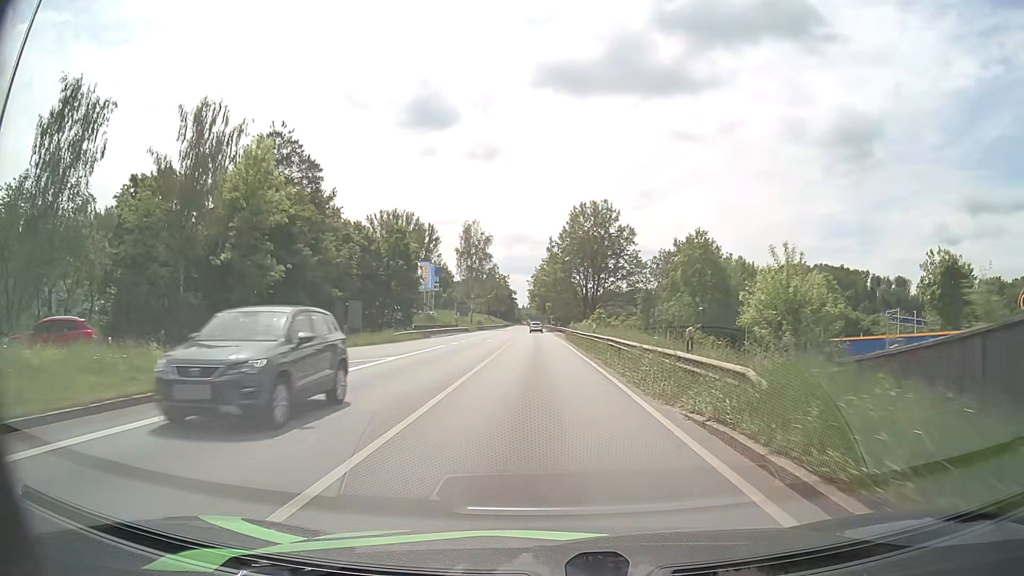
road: primary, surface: asphalt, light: Day
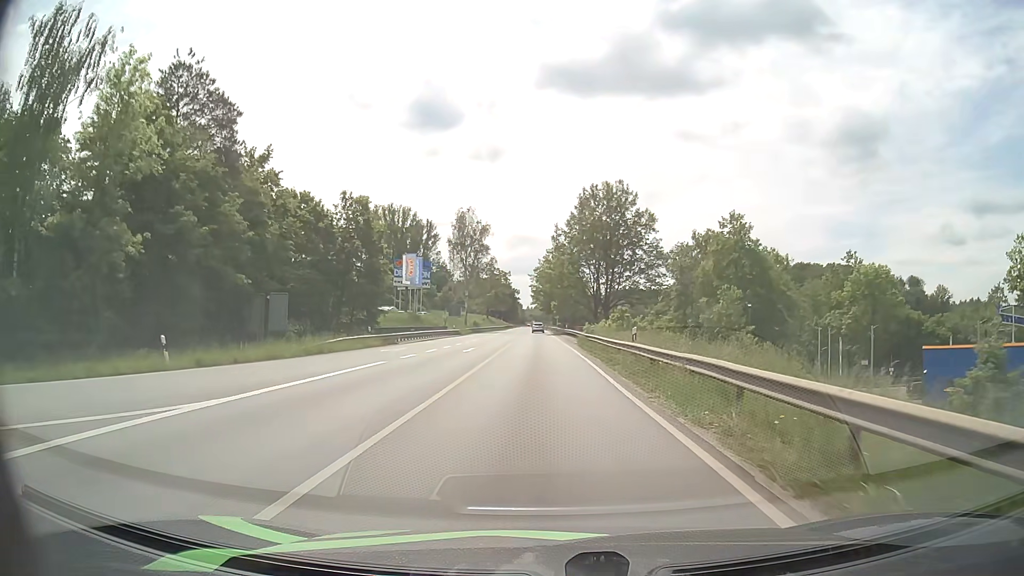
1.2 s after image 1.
(-0.1, +15.4) m; -1°
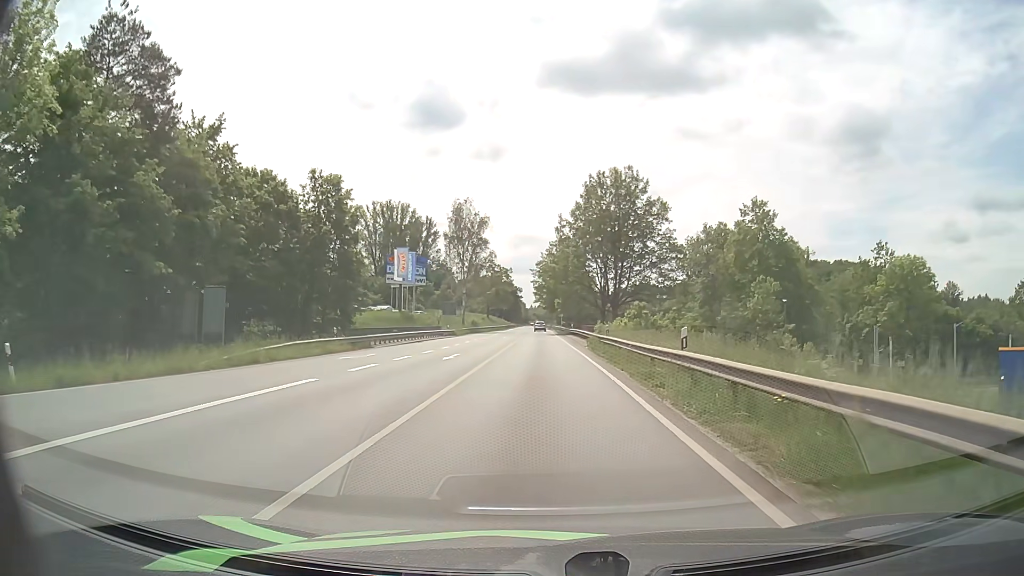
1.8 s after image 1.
(0.0, +7.5) m; 0°
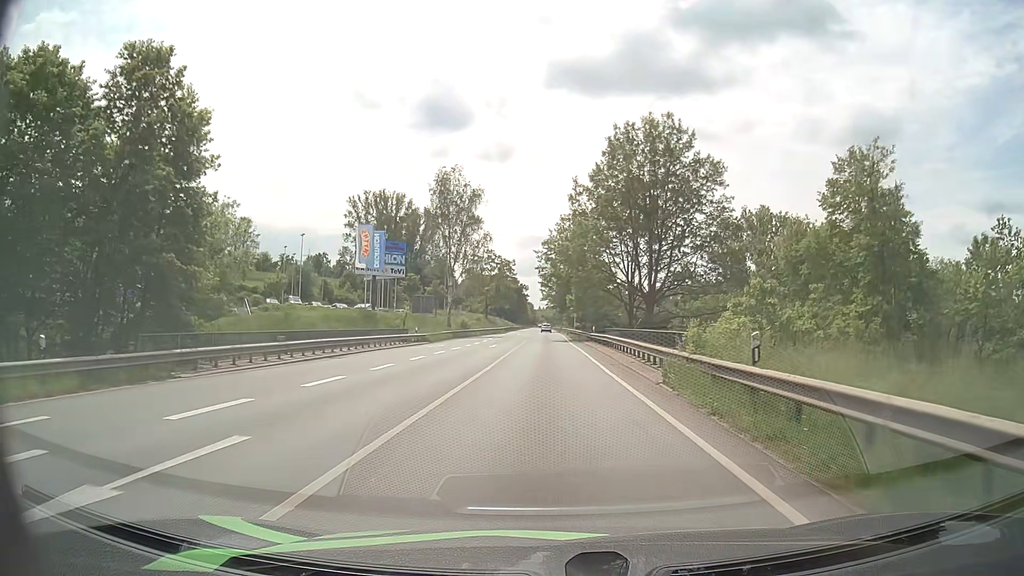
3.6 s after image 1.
(-0.2, +22.4) m; -1°
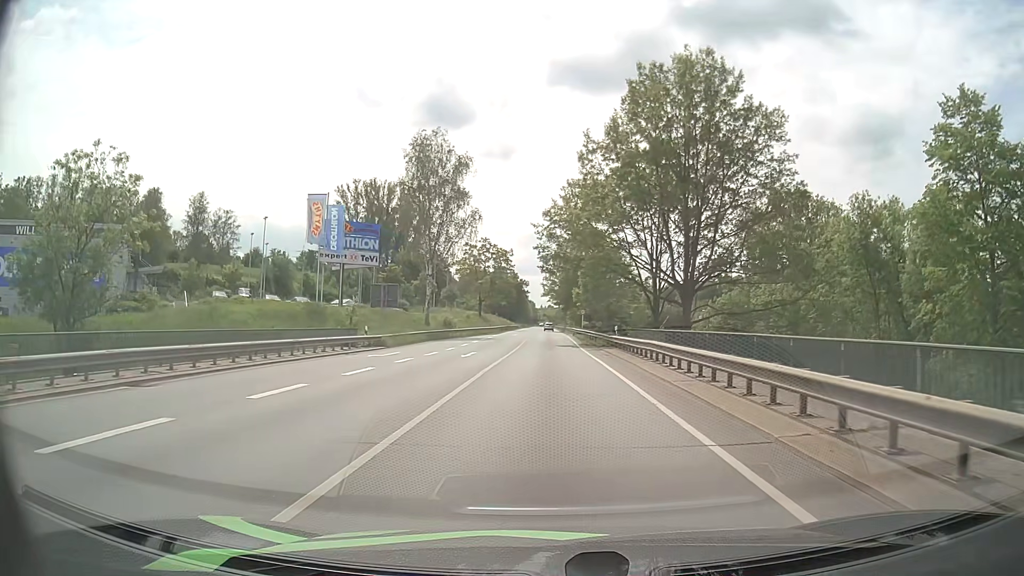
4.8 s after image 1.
(-0.1, +15.3) m; 0°
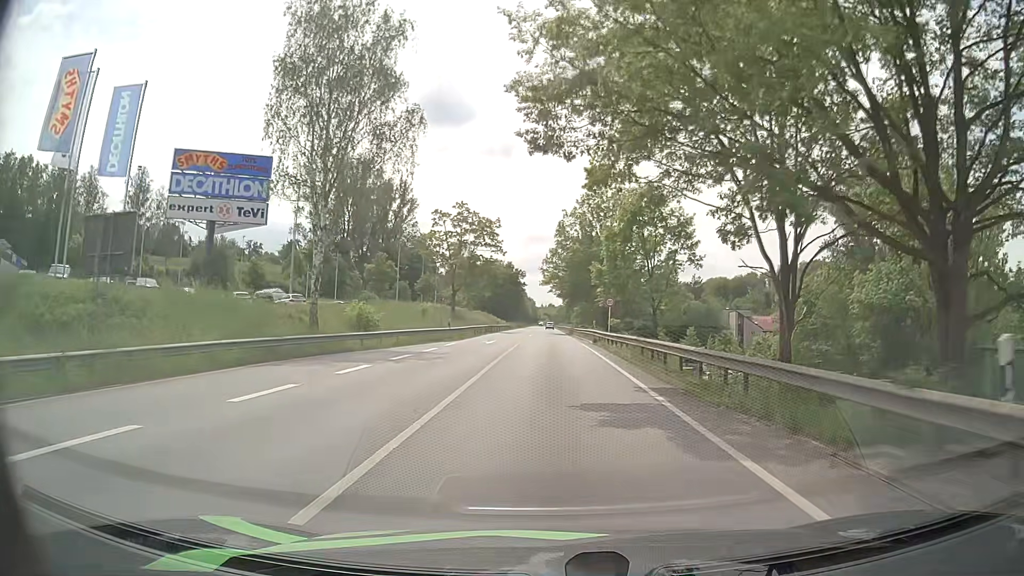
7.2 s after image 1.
(0.0, +31.2) m; 0°
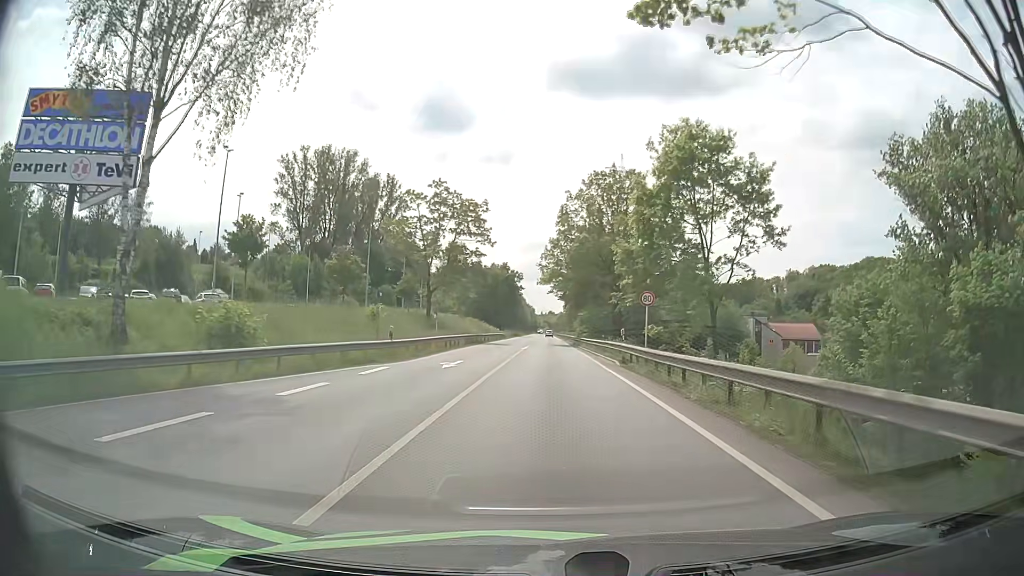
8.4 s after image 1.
(0.0, +16.0) m; 0°
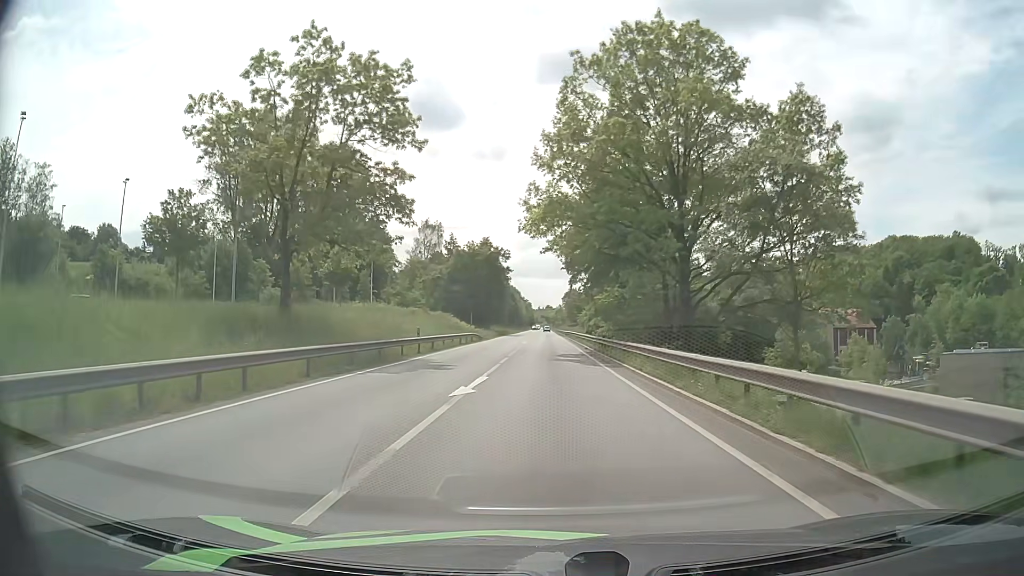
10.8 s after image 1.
(0.0, +33.8) m; 0°
(0, +10) (0, +20) (0, +30) (0, +40) (0, +50) (0, +60) (-1, +70) (-1, +80) (-1, +90) (-1, +100) m
